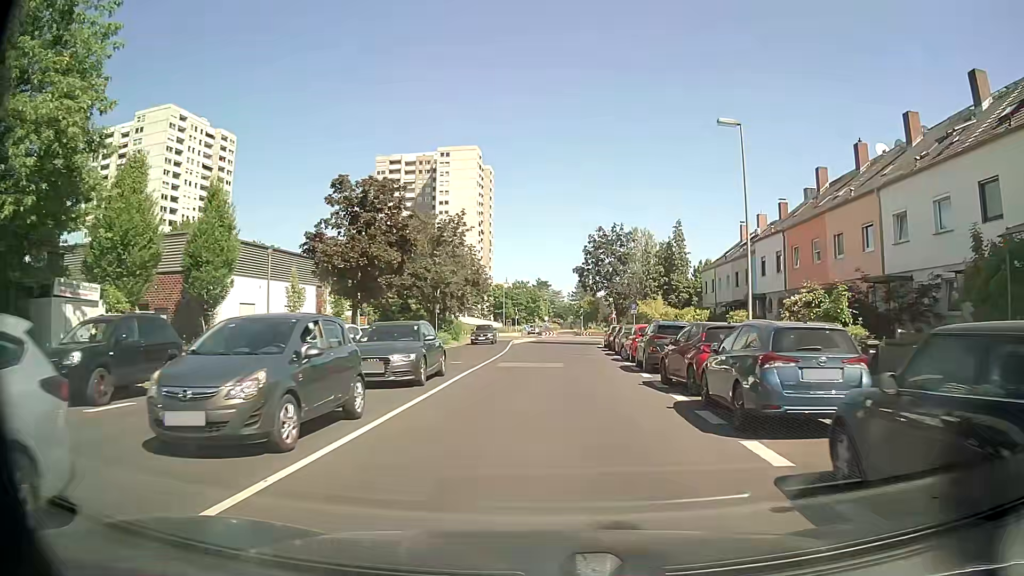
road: residential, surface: asphalt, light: Day
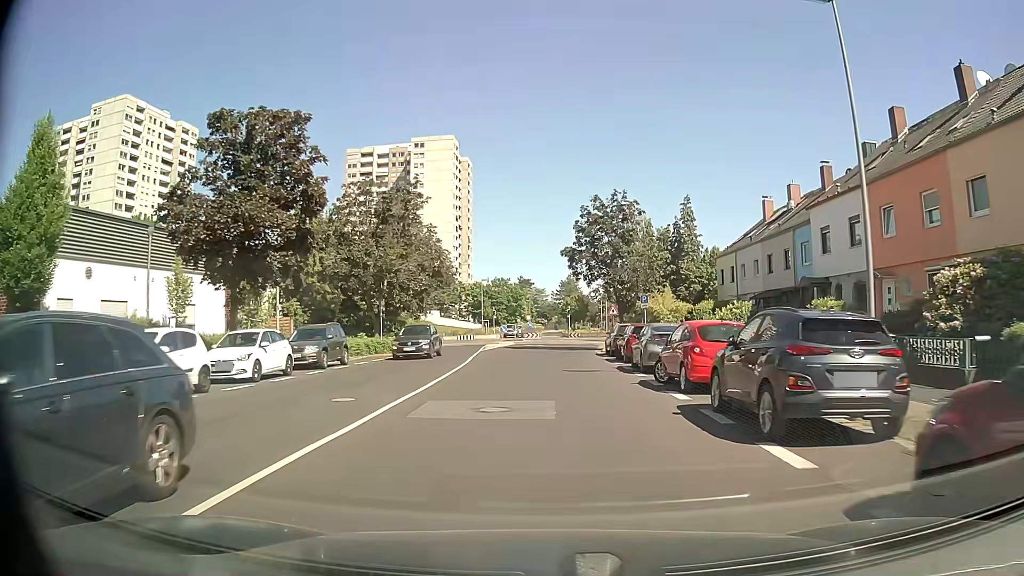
(+0.1, +12.4) m; +1°
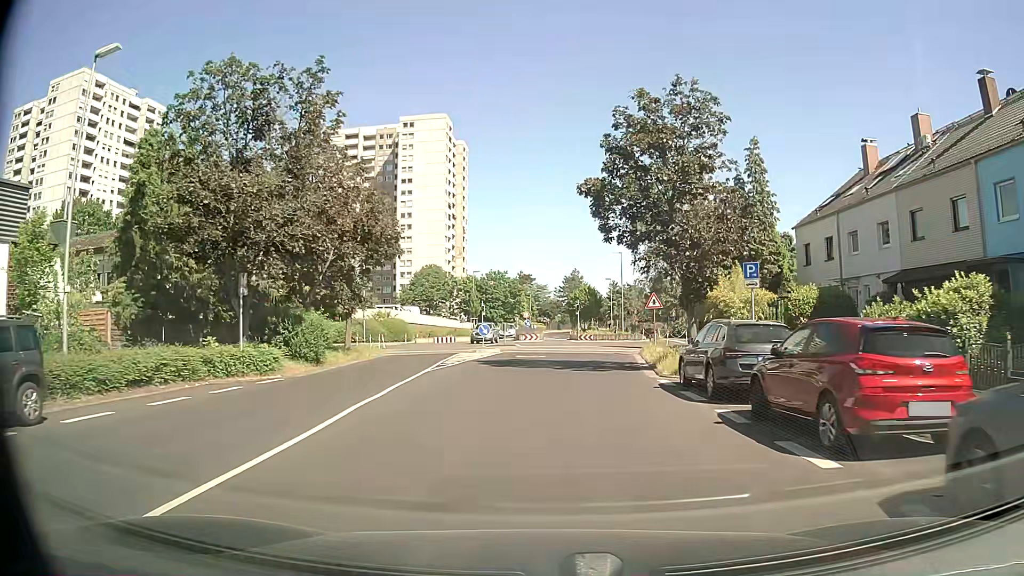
(+0.1, +18.3) m; 0°
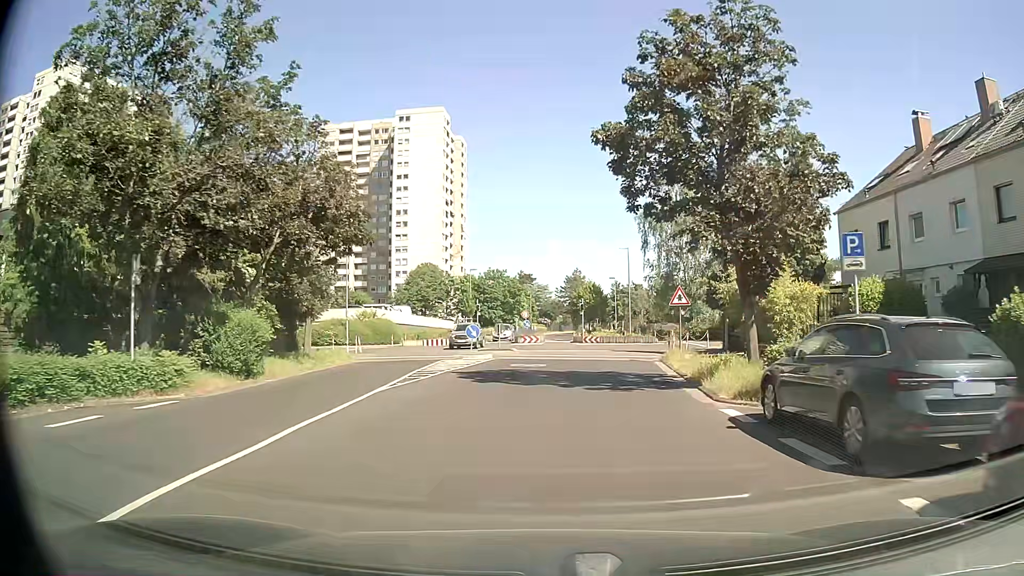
(0.0, +6.0) m; 0°
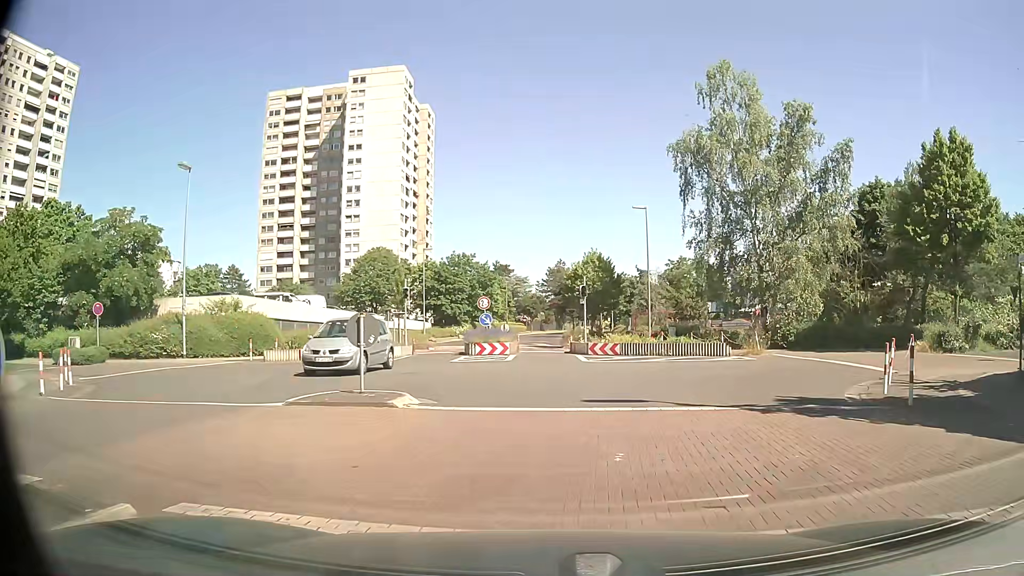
(+0.3, +25.0) m; 0°
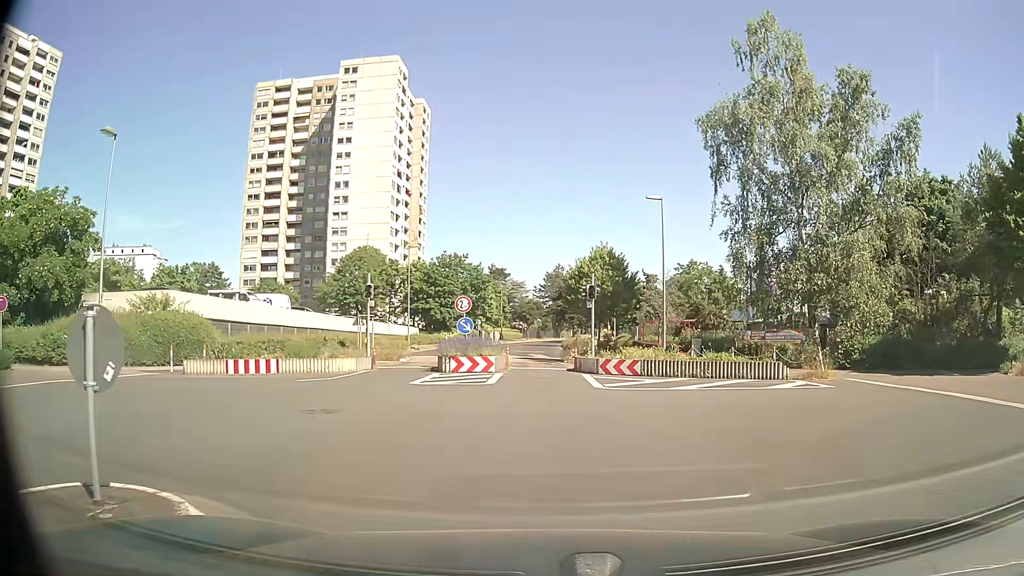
(+0.2, +7.2) m; +1°
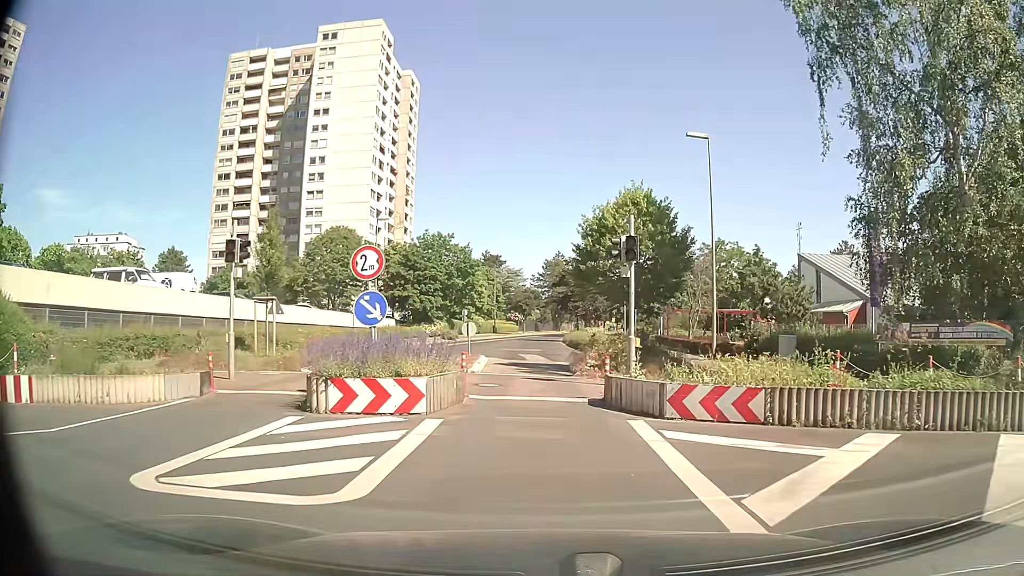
(+0.2, +13.5) m; 0°
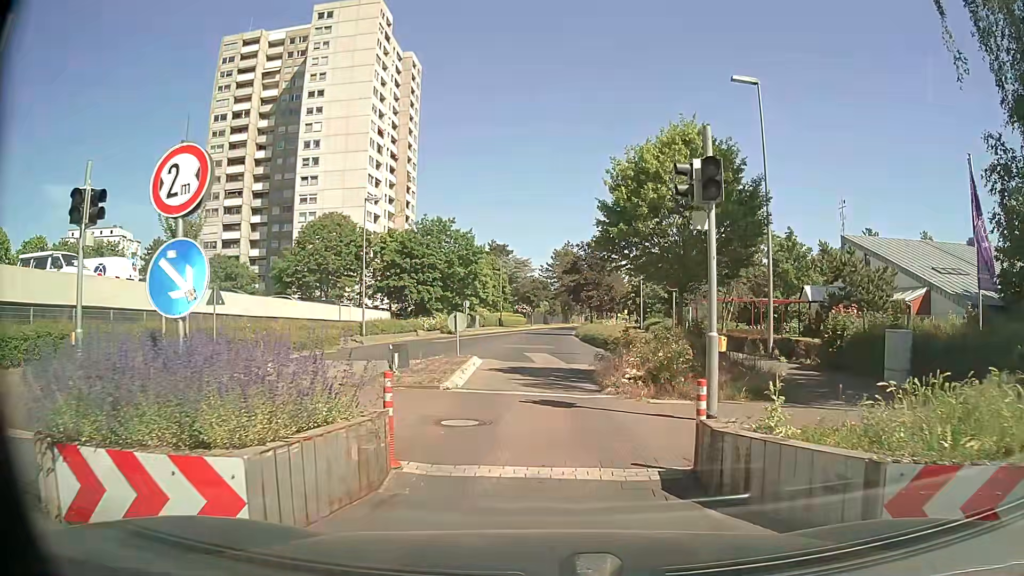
(0.0, +6.3) m; 0°
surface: paving_stones
